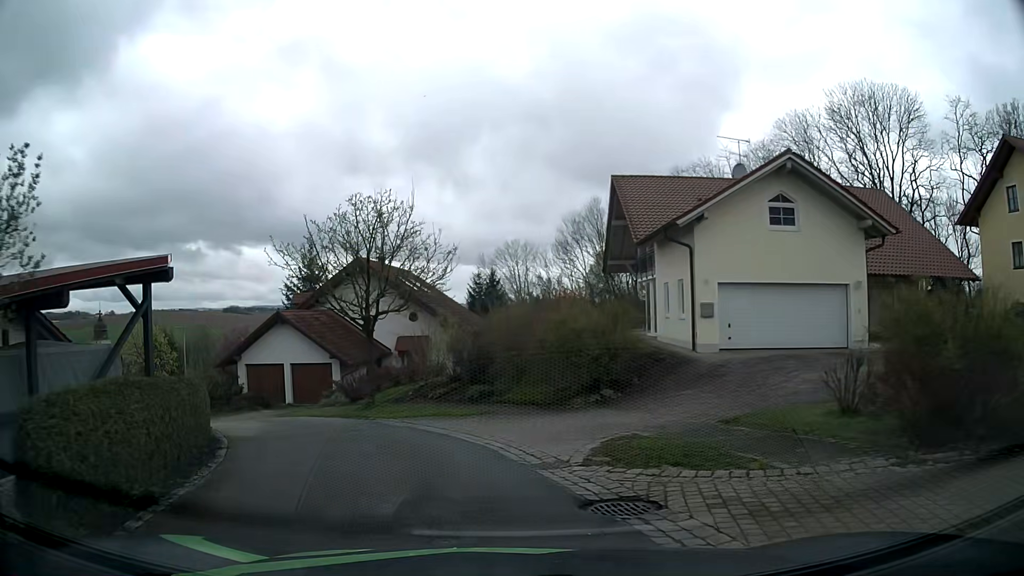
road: residential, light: Day
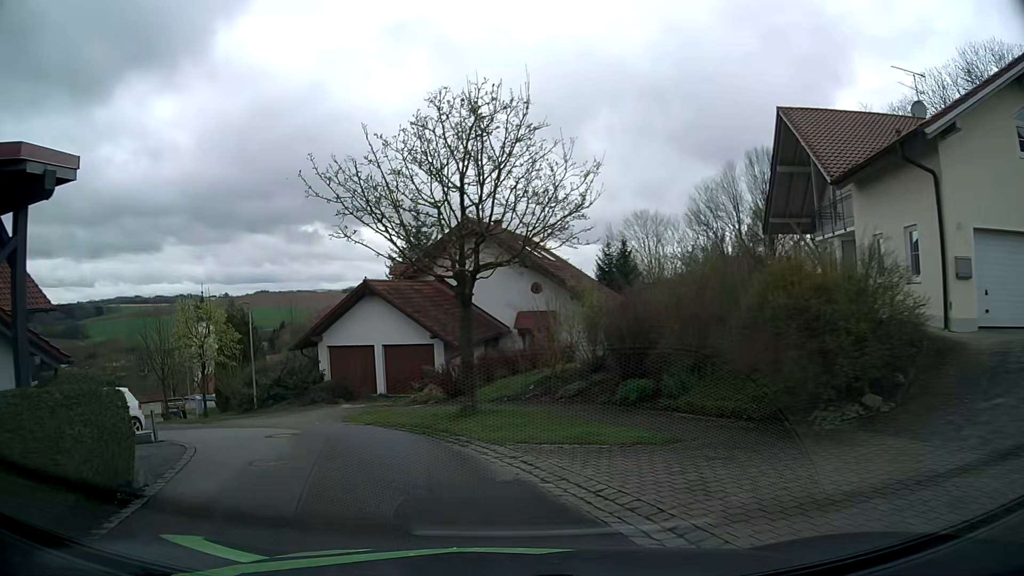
(-0.7, +7.2) m; -10°
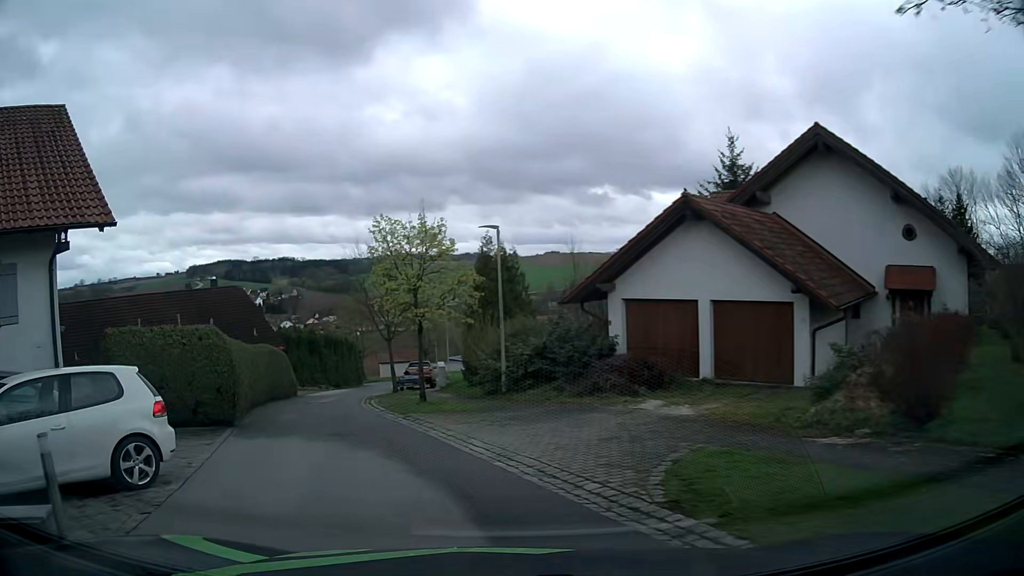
(-2.5, +11.2) m; -25°
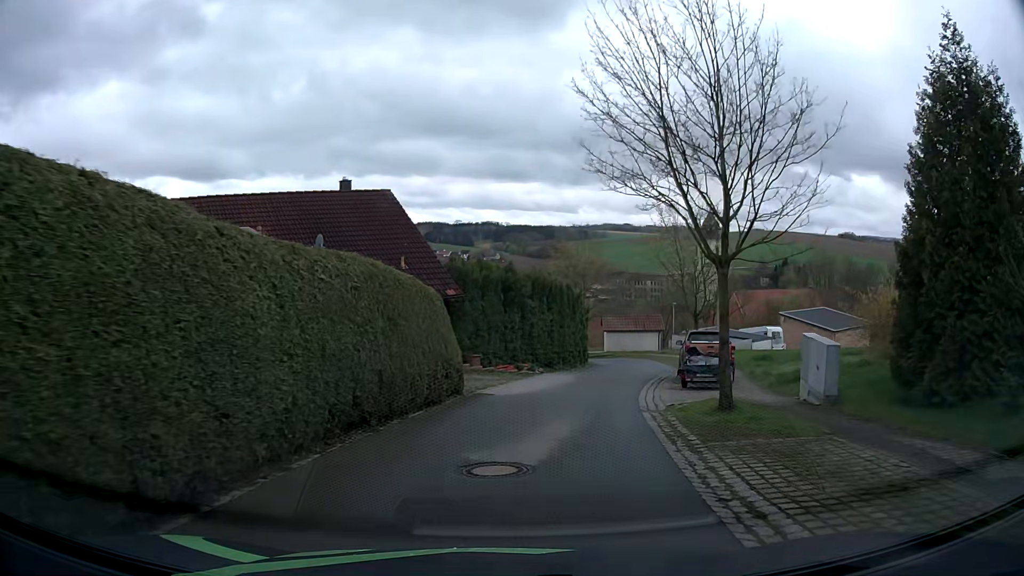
(-5.5, +20.1) m; -18°
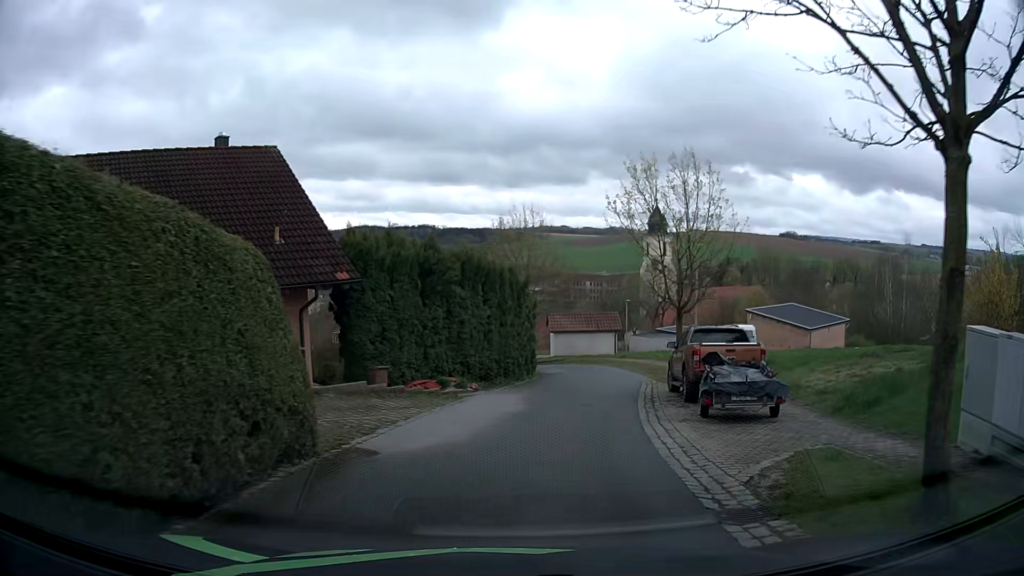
(+0.3, +7.8) m; +7°
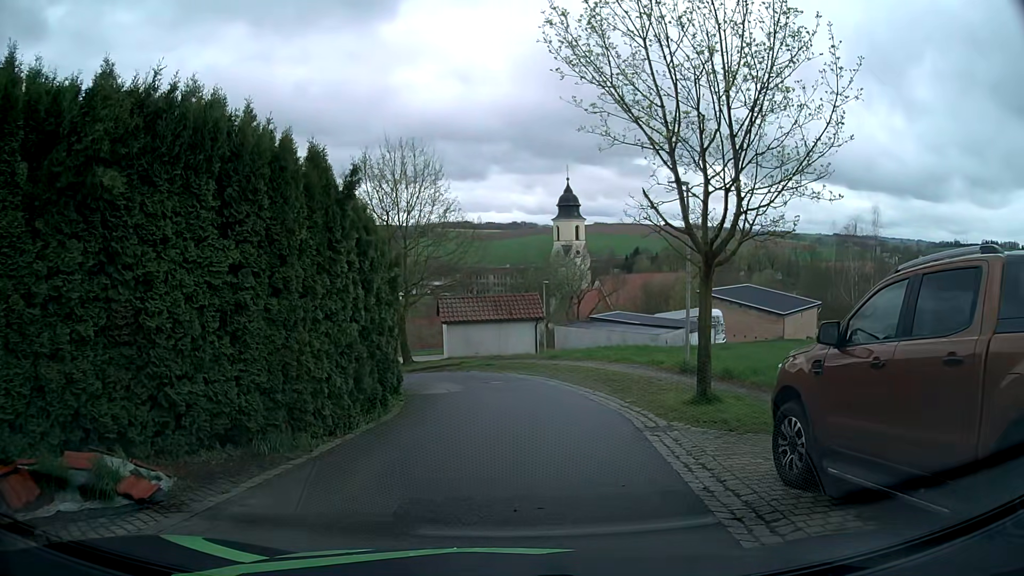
(+0.8, +13.2) m; +8°
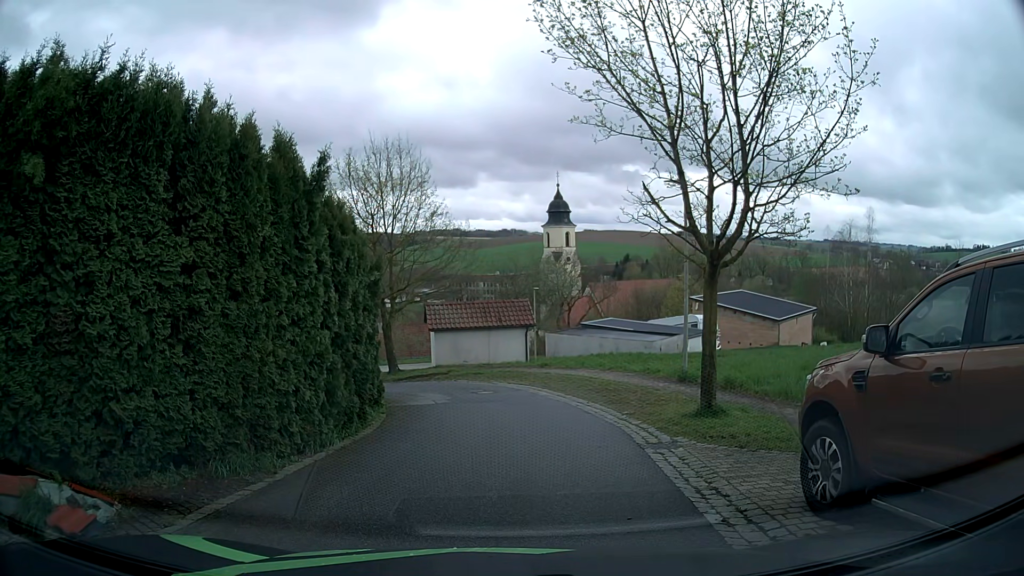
(0.0, +0.9) m; 0°
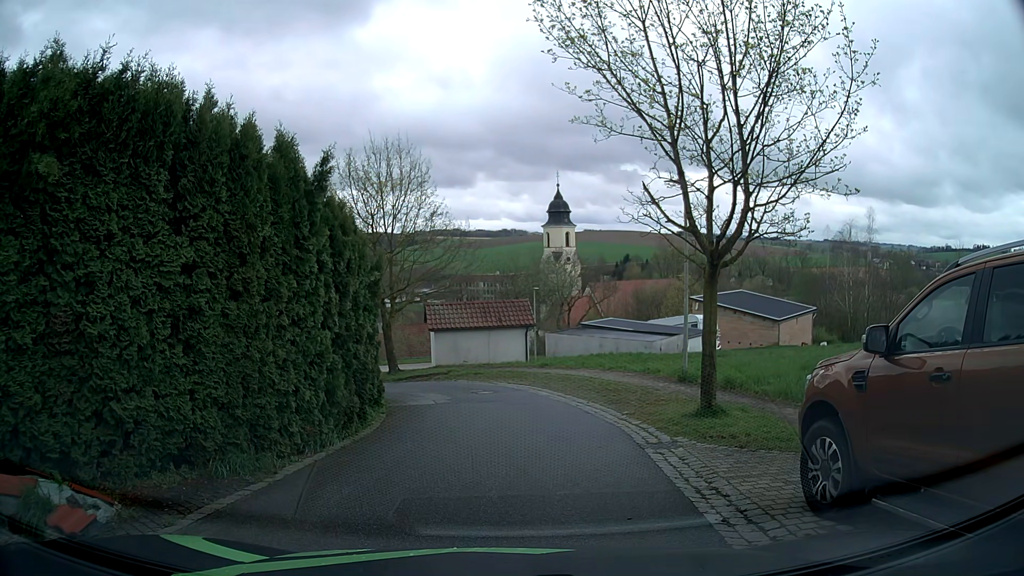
(0.0, 0.0) m; 0°
(+1, +10) (0, +20) (-7, +27) (-17, +26) (-25, +21) (-33, +15) (-41, +8) (-49, +2) (-56, -5) (-64, -12) m
